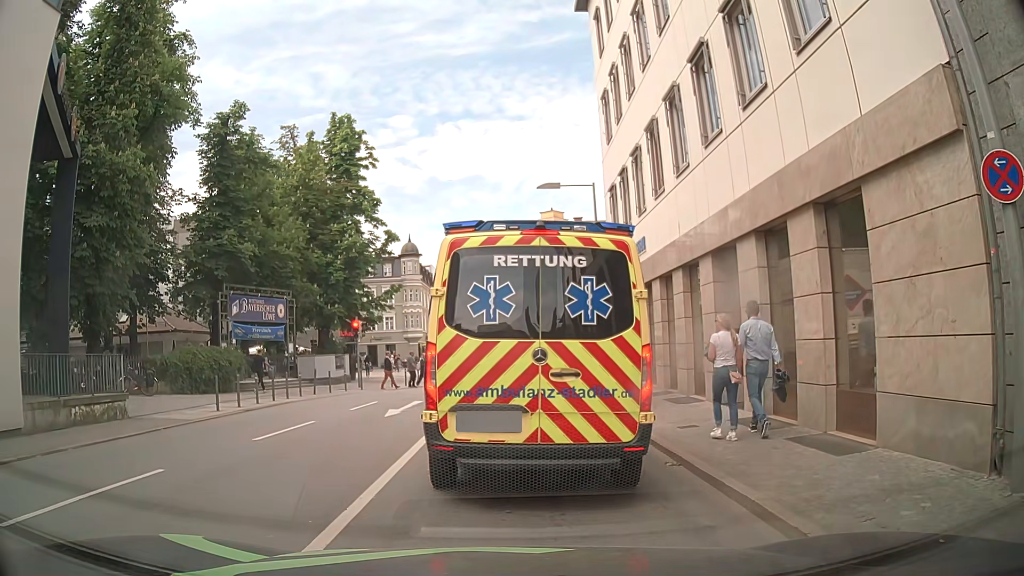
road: primary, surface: asphalt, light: Day
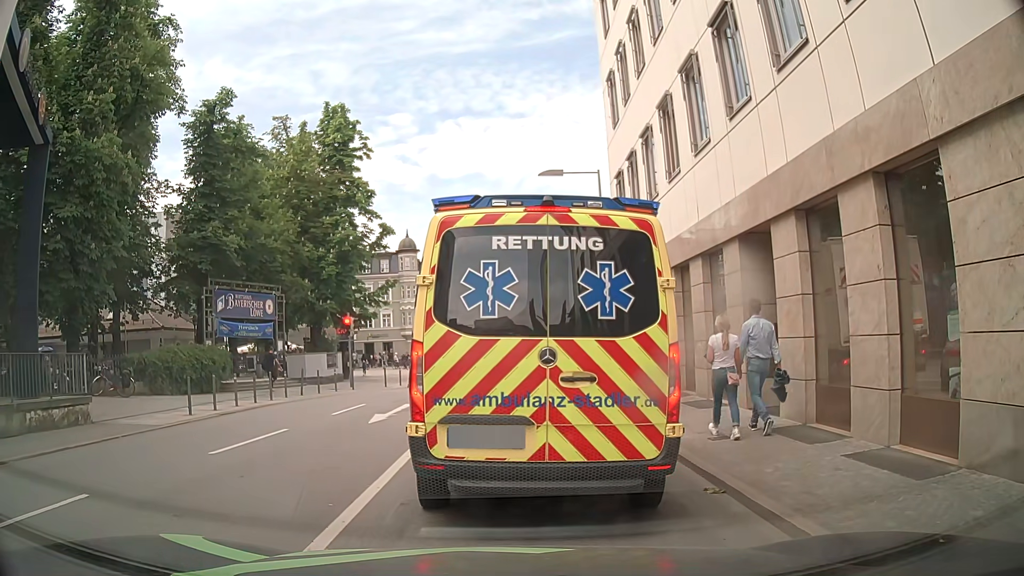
(-0.1, +1.6) m; -2°
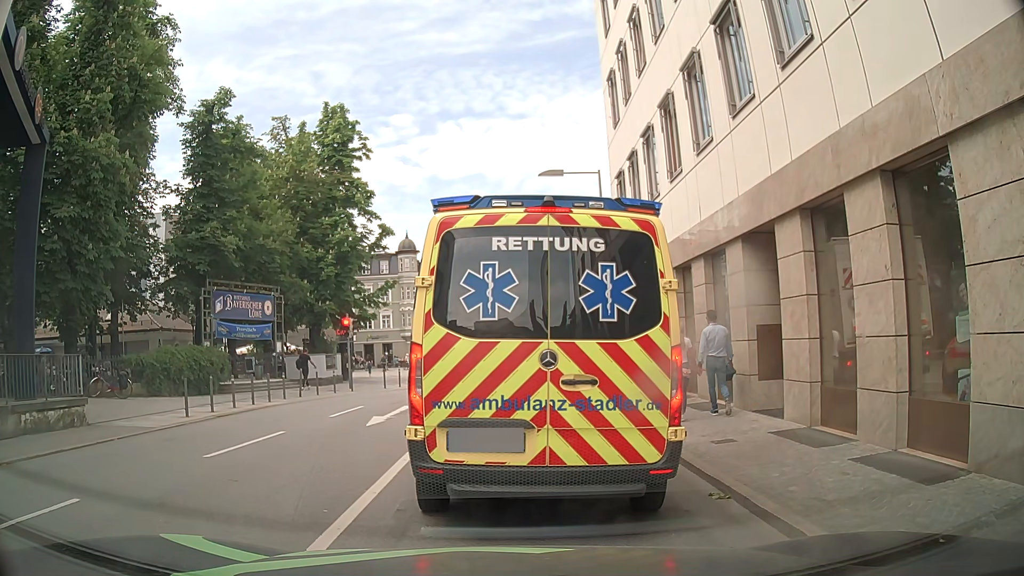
(0.0, +0.3) m; 0°
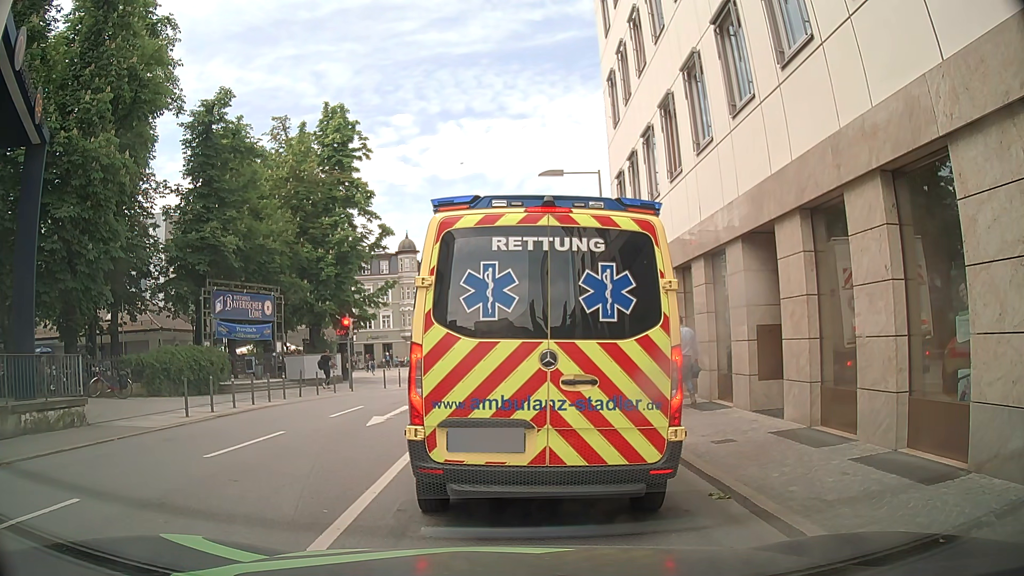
(0.0, 0.0) m; 0°
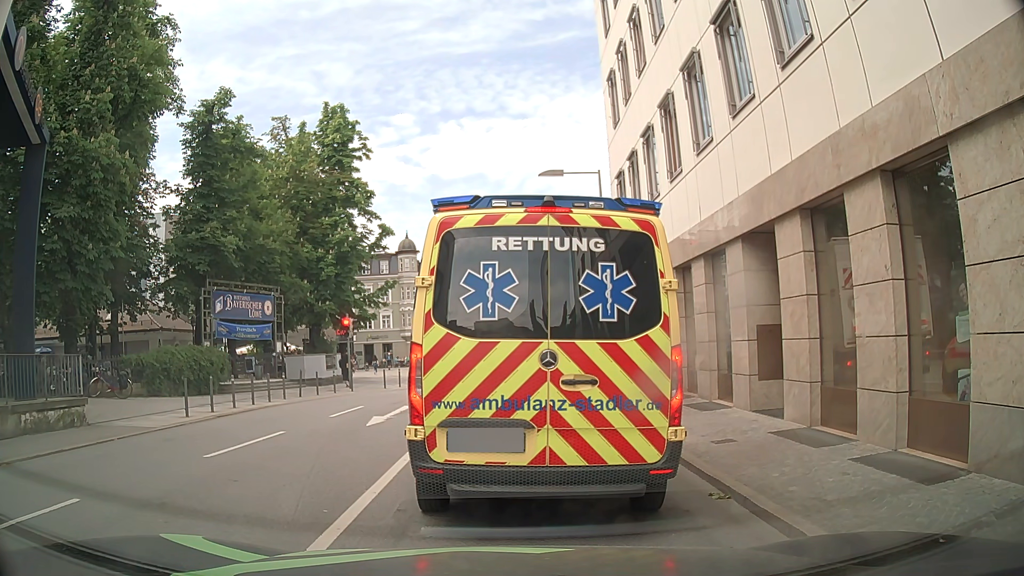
(0.0, 0.0) m; 0°
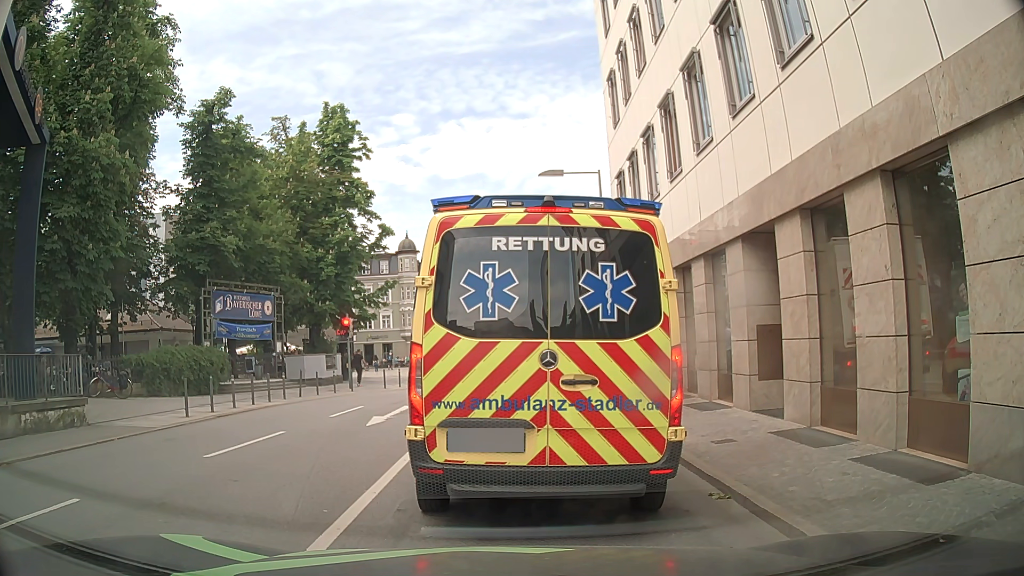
(0.0, 0.0) m; 0°
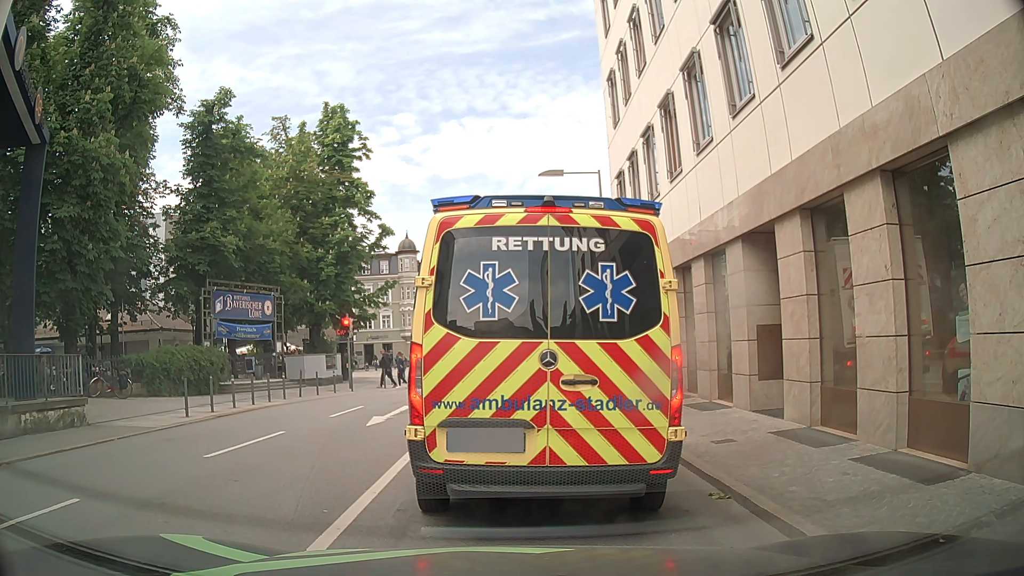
(0.0, 0.0) m; 0°
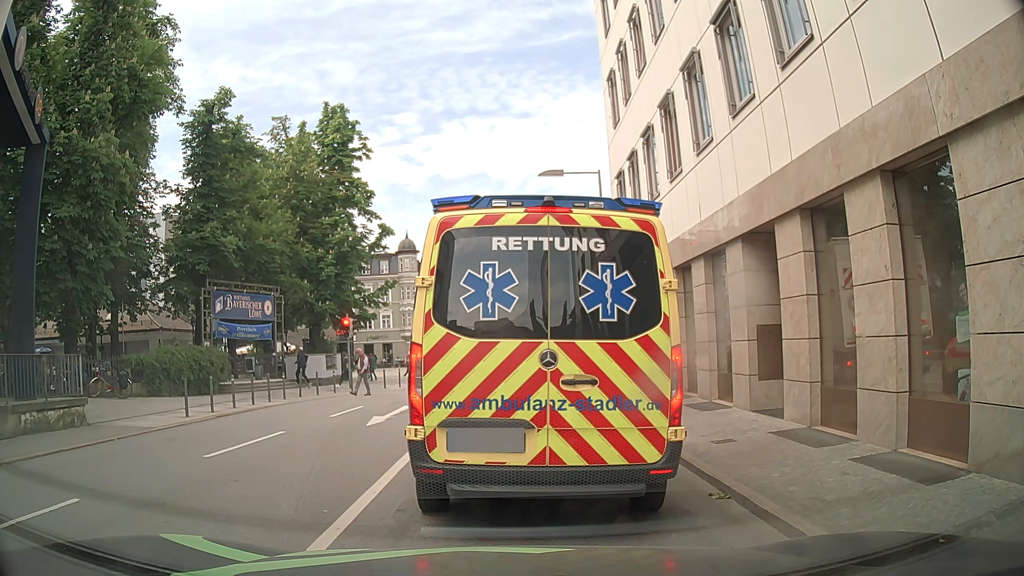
(0.0, 0.0) m; 0°
